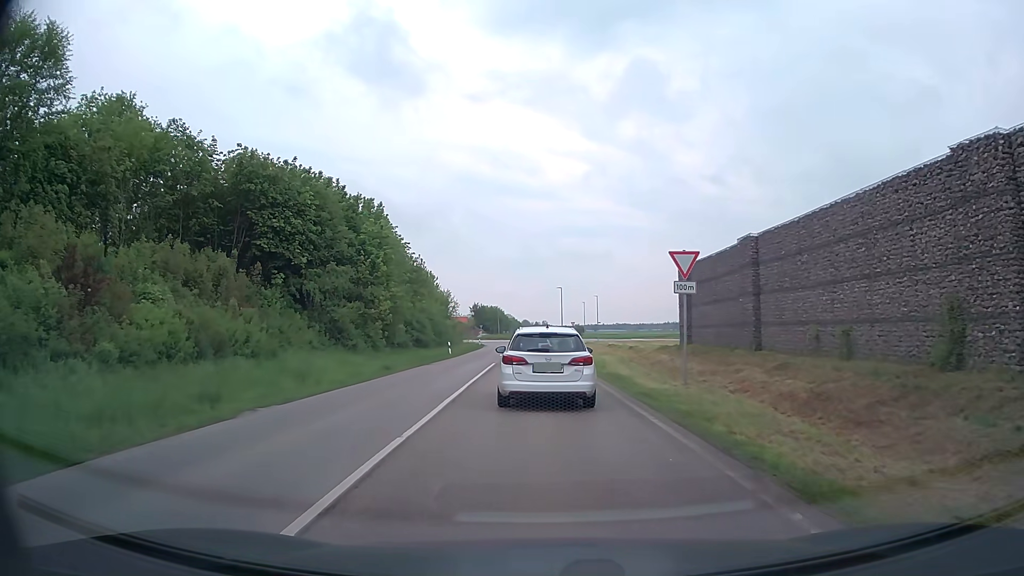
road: secondary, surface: asphalt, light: Day
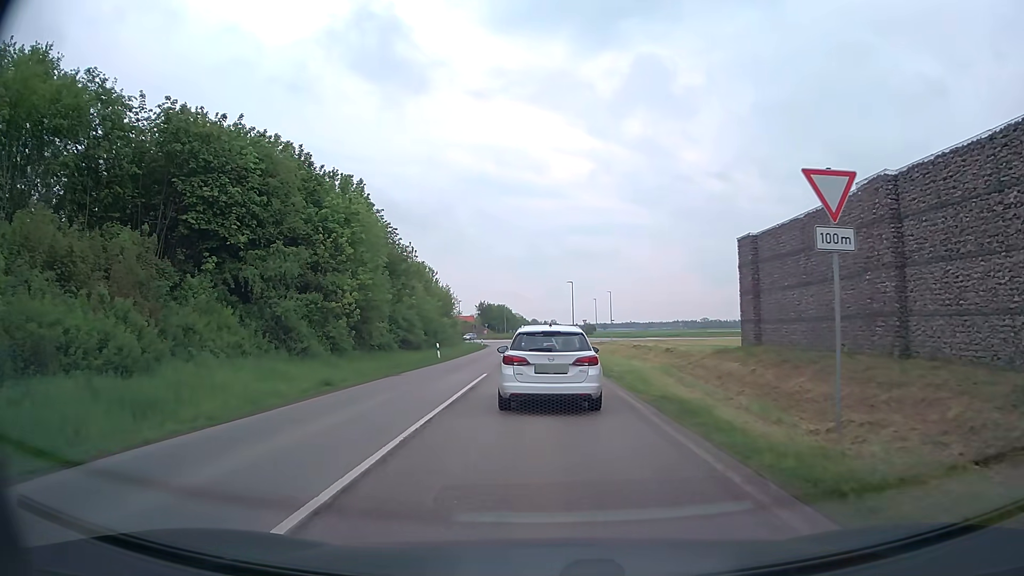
(0.0, +9.1) m; 0°
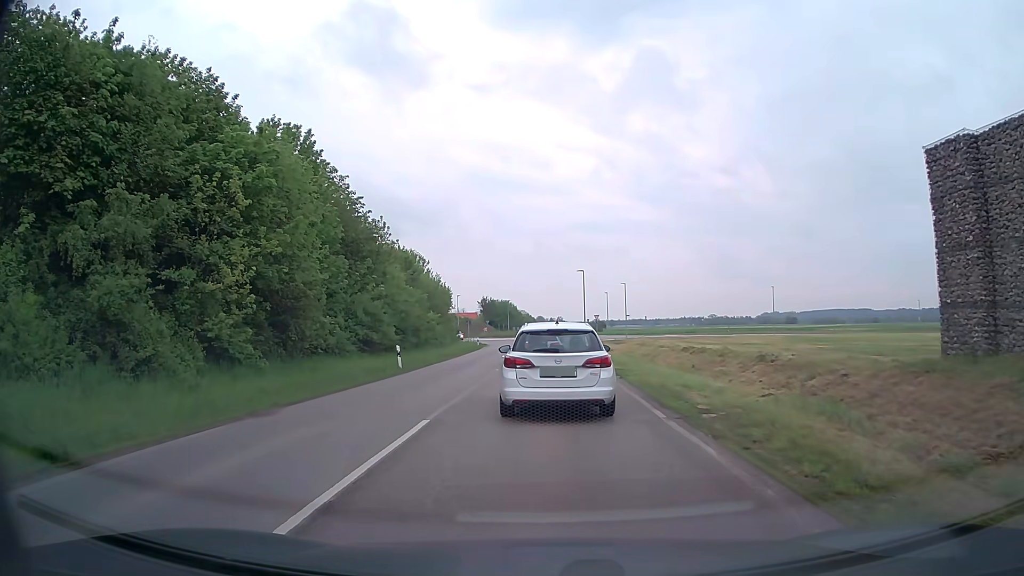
(-0.1, +12.3) m; 0°
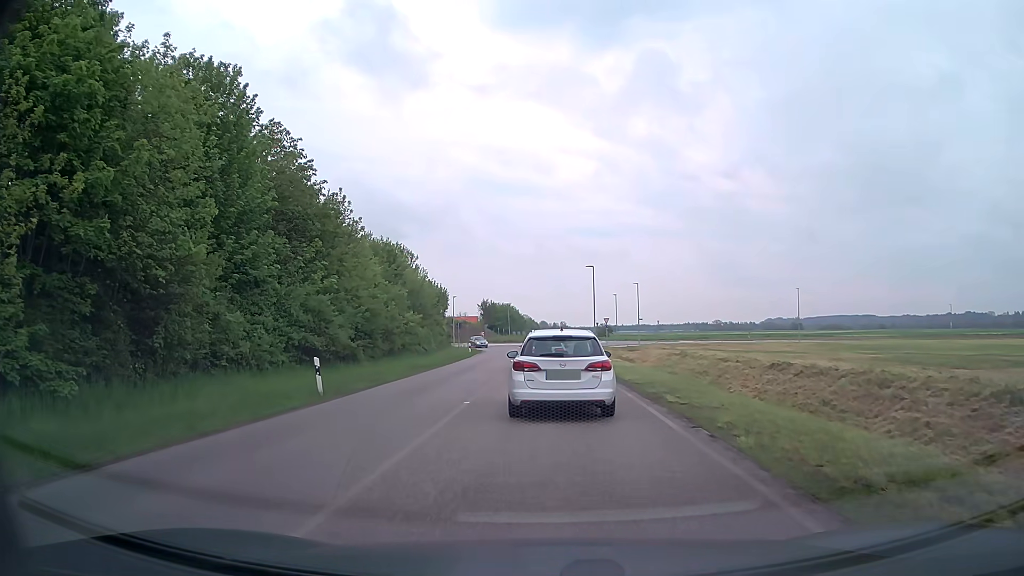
(-0.2, +10.4) m; -1°
